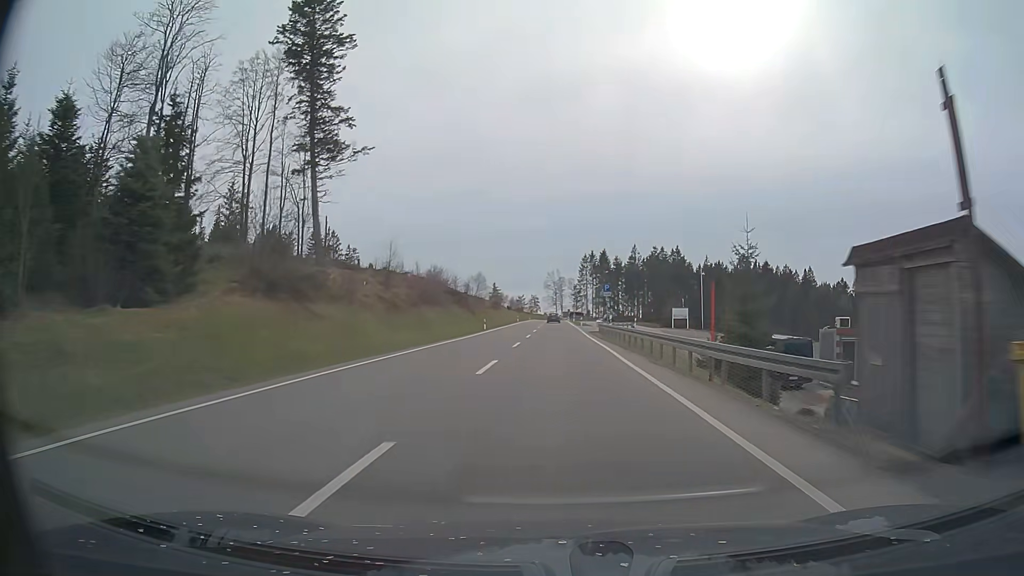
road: primary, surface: asphalt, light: Day
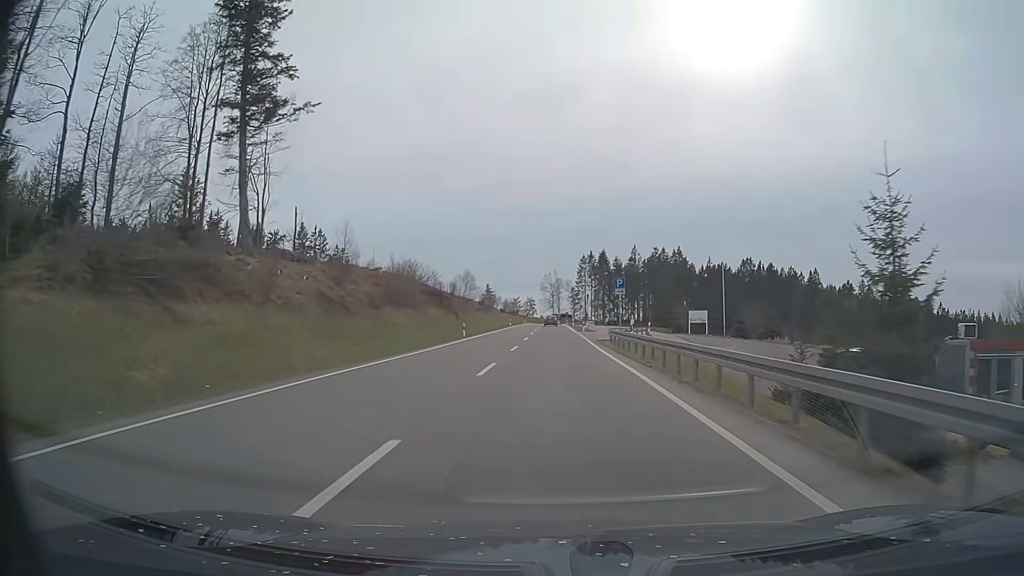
(0.0, +11.7) m; 0°
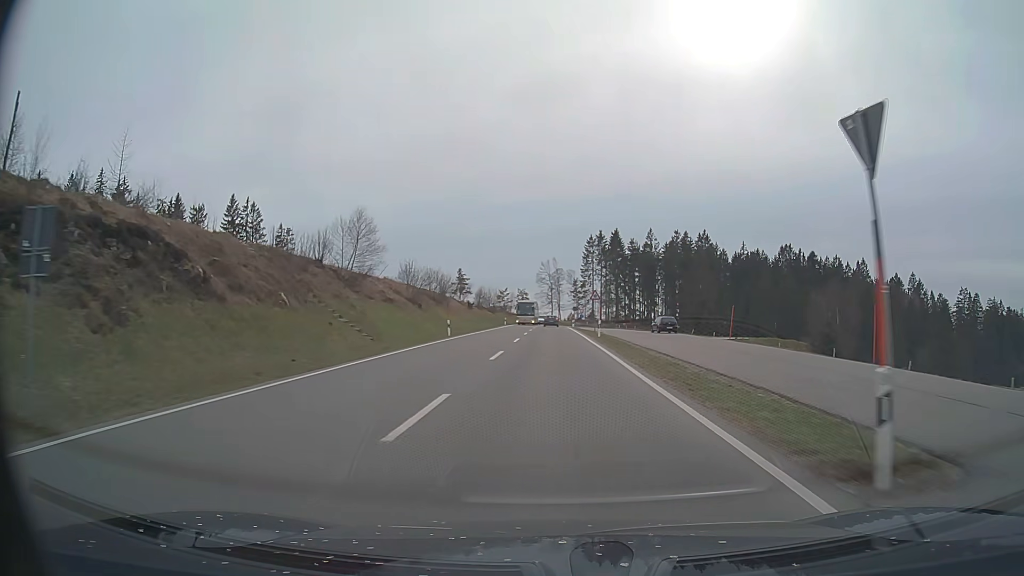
(+0.2, +56.1) m; 0°
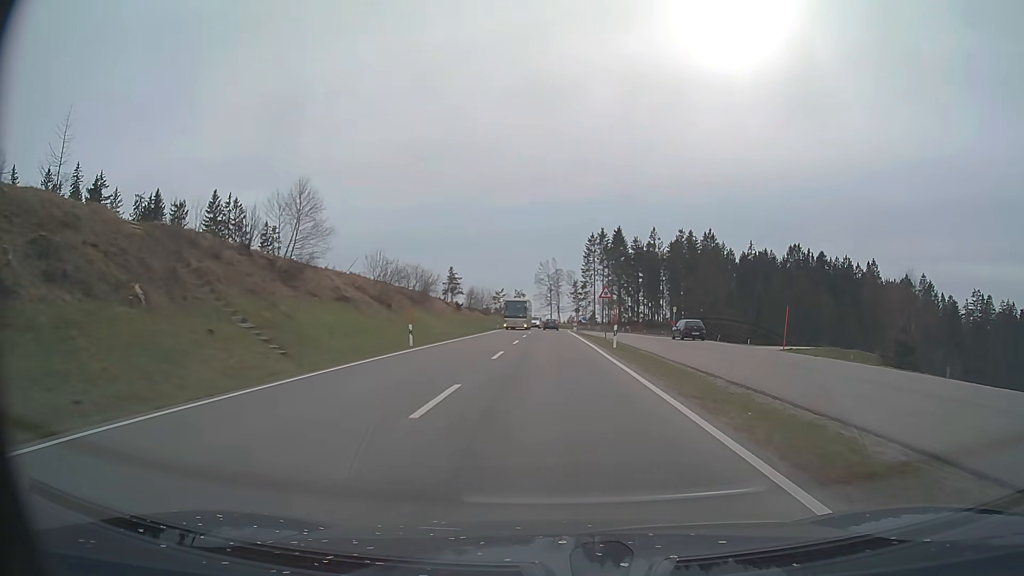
(0.0, +10.7) m; 0°
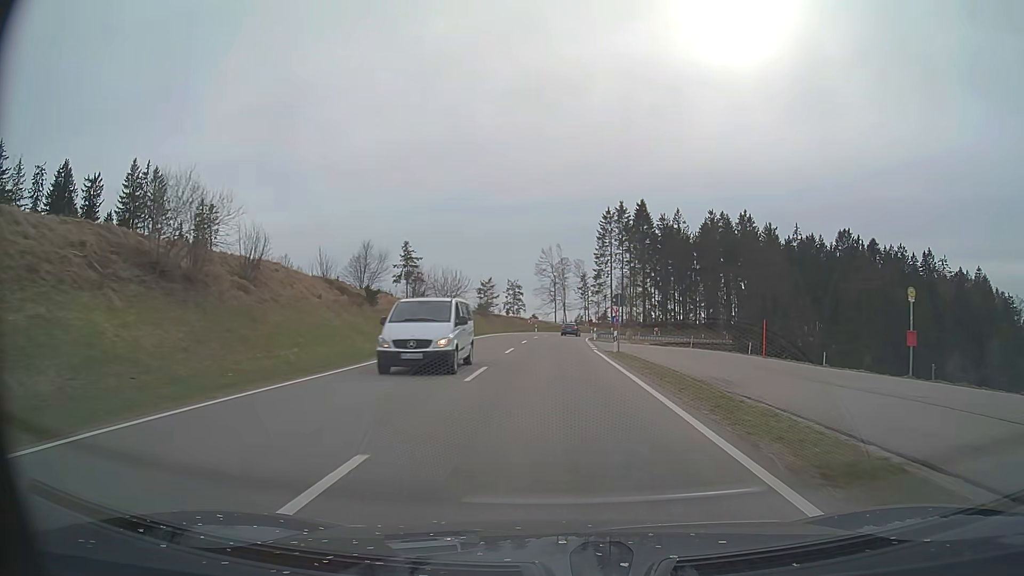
(-0.1, +42.5) m; 0°
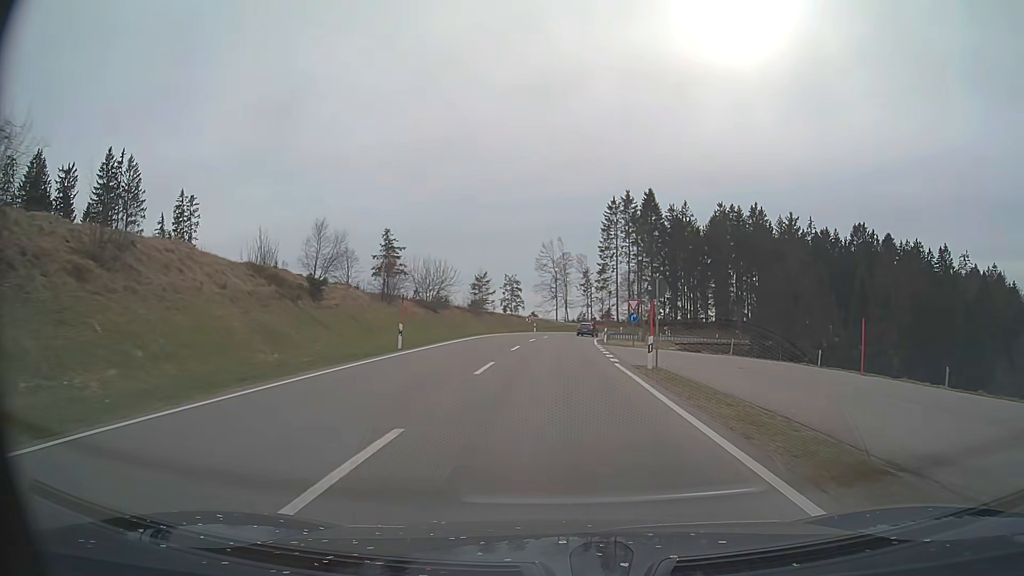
(0.0, +10.5) m; 0°
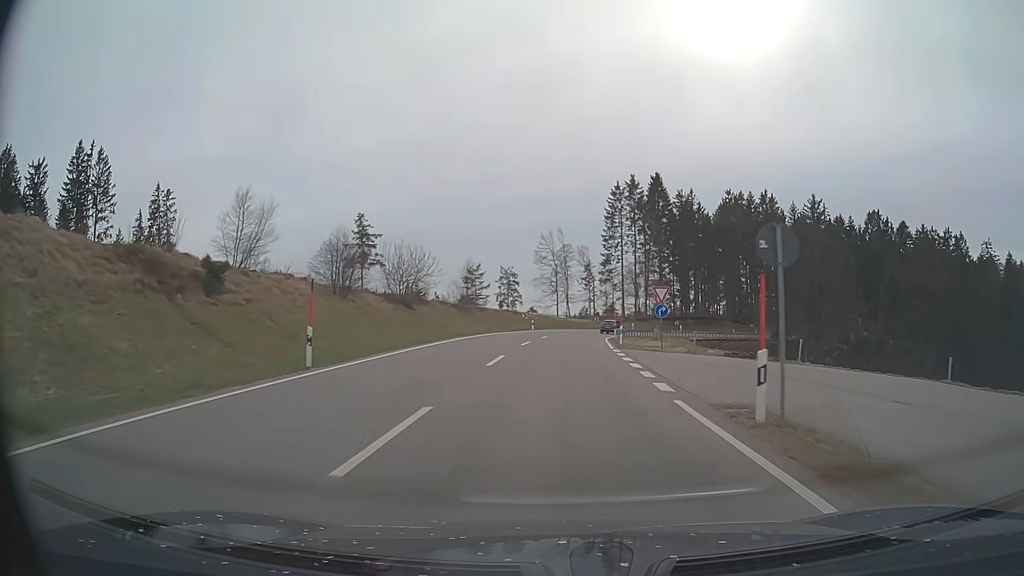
(0.0, +10.4) m; 0°
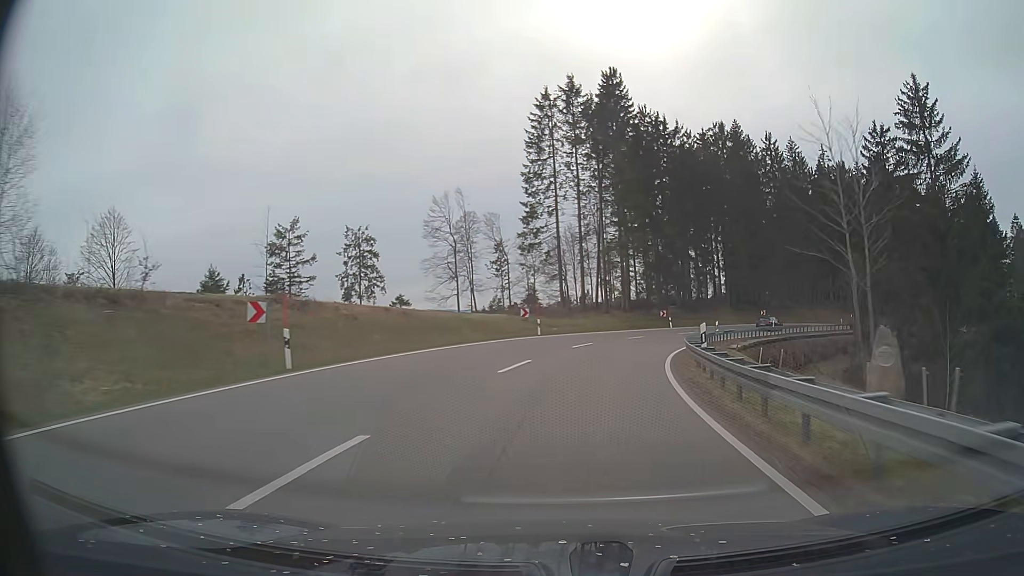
(+2.1, +50.3) m; +7°
(0, +10) (+1, +20) (+3, +30) (+6, +39) (+10, +48) (+15, +57) (+21, +65) (+28, +73) (+35, +80) (+43, +86) m
